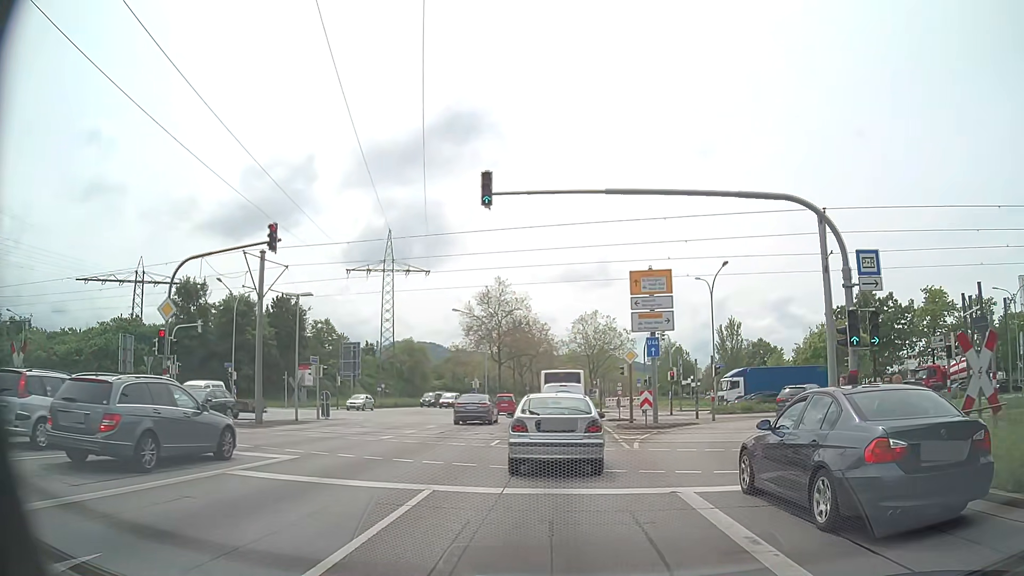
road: primary_link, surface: asphalt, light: Day
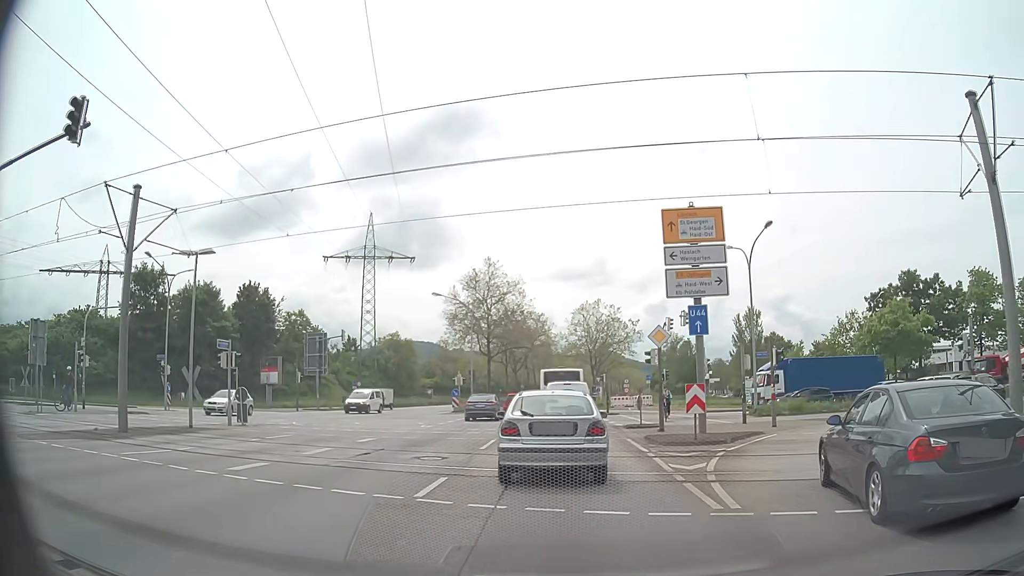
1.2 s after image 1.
(0.0, +9.9) m; 0°
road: primary
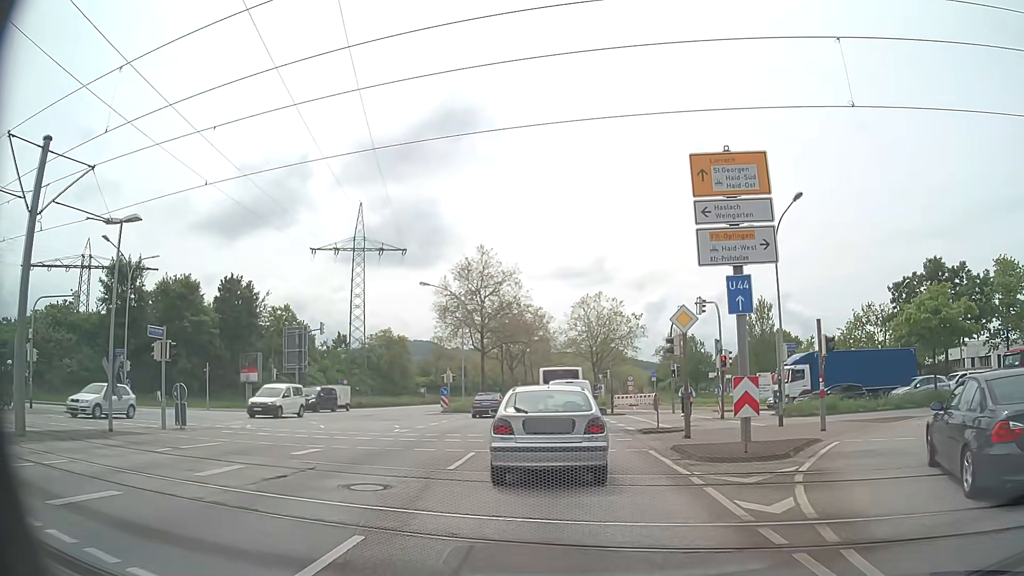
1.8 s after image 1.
(0.0, +4.7) m; +1°
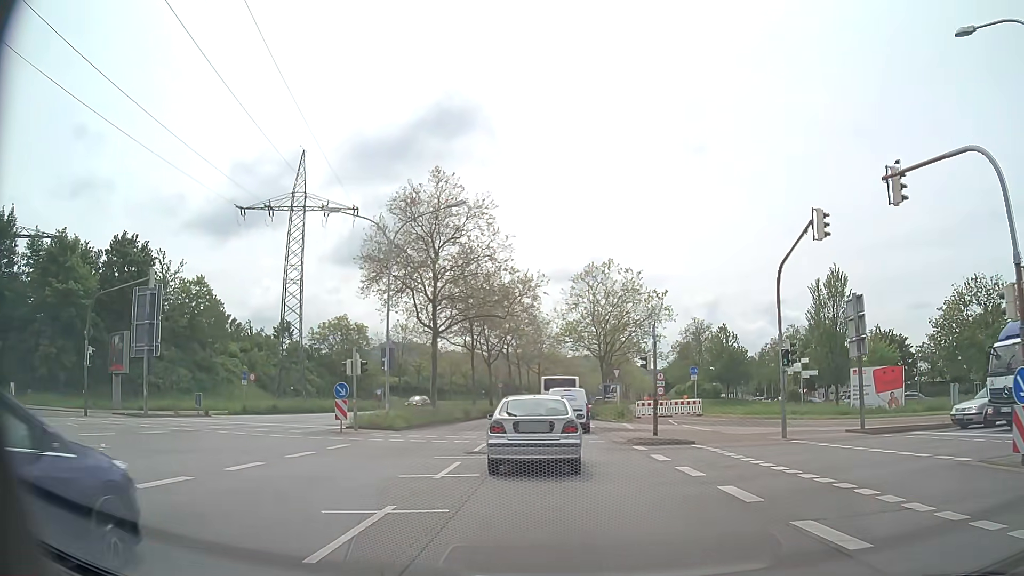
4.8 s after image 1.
(-0.2, +21.9) m; 0°
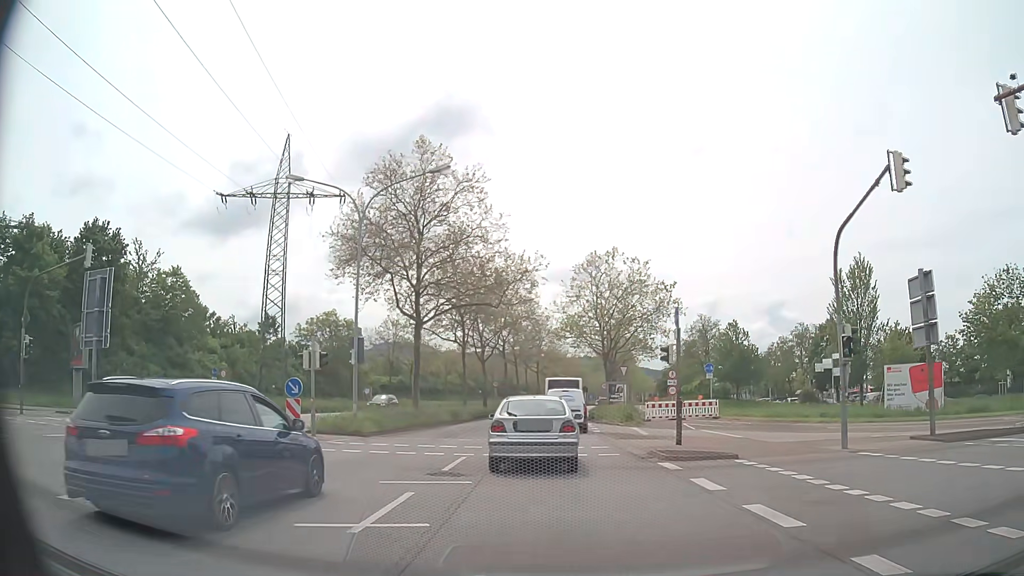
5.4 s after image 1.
(0.0, +4.8) m; 0°
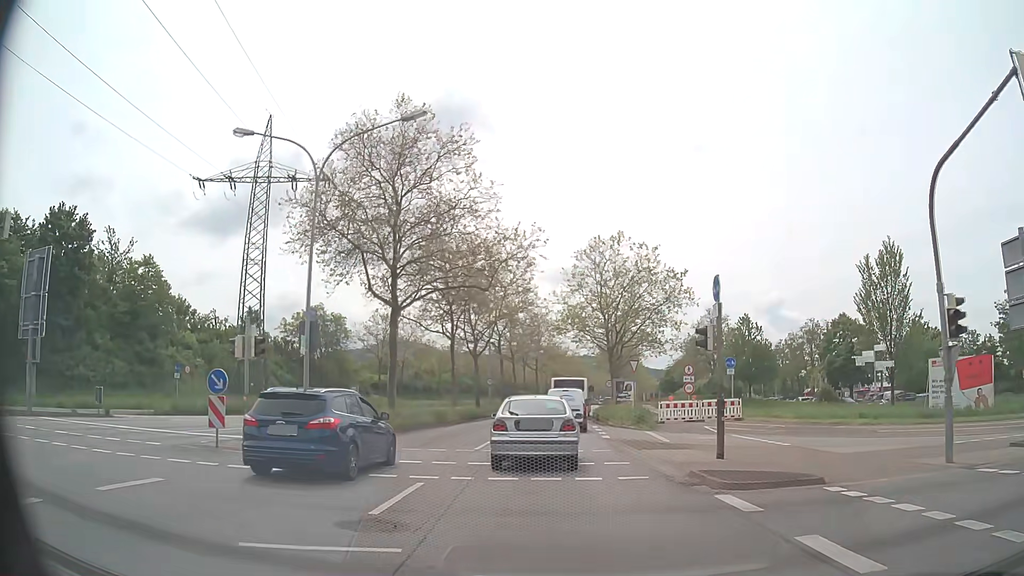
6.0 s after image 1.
(0.0, +5.1) m; +1°
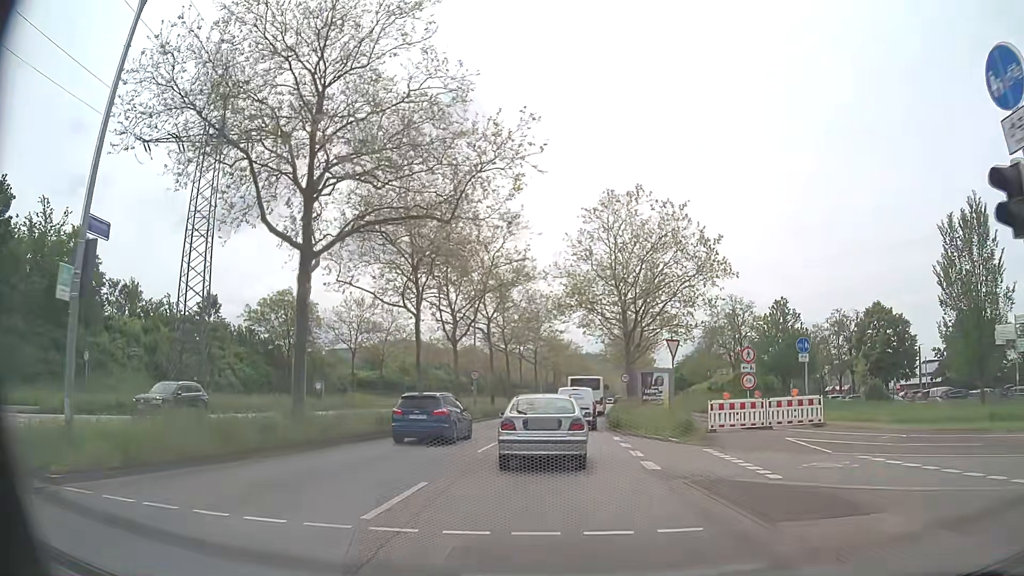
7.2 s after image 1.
(-0.1, +10.9) m; 0°
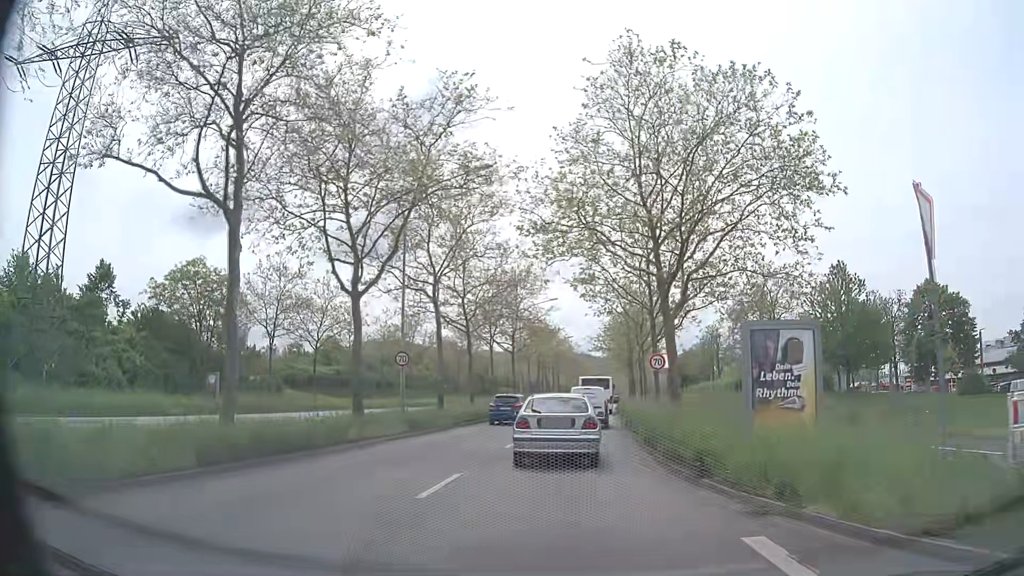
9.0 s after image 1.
(+0.1, +17.0) m; +2°
(0, +10) (0, +20) (+1, +30) (+2, +40) (+3, +50) (+3, +60) (+4, +70) (+5, +80) (+6, +90) (+7, +100) m
